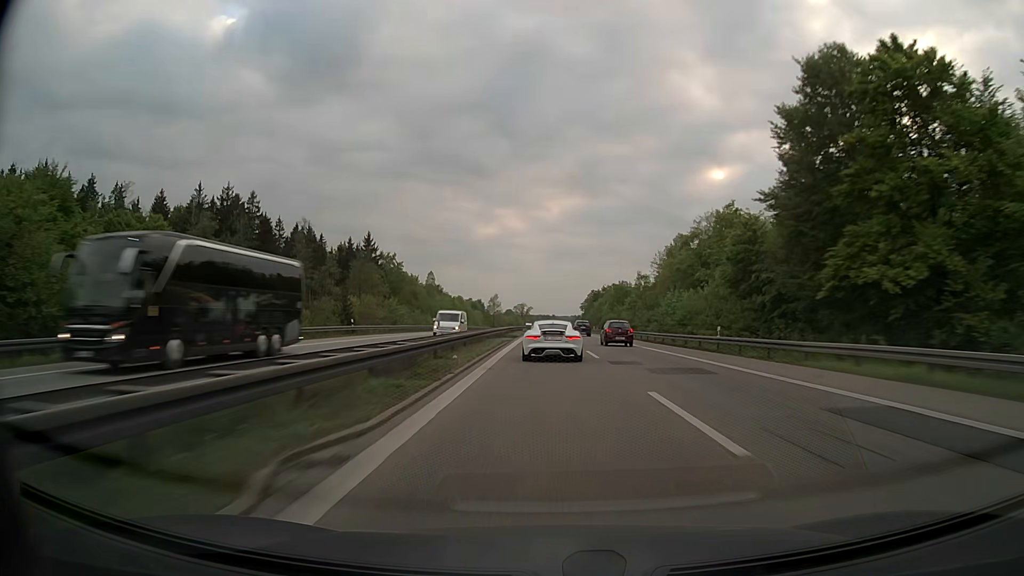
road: motorway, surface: asphalt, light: Day
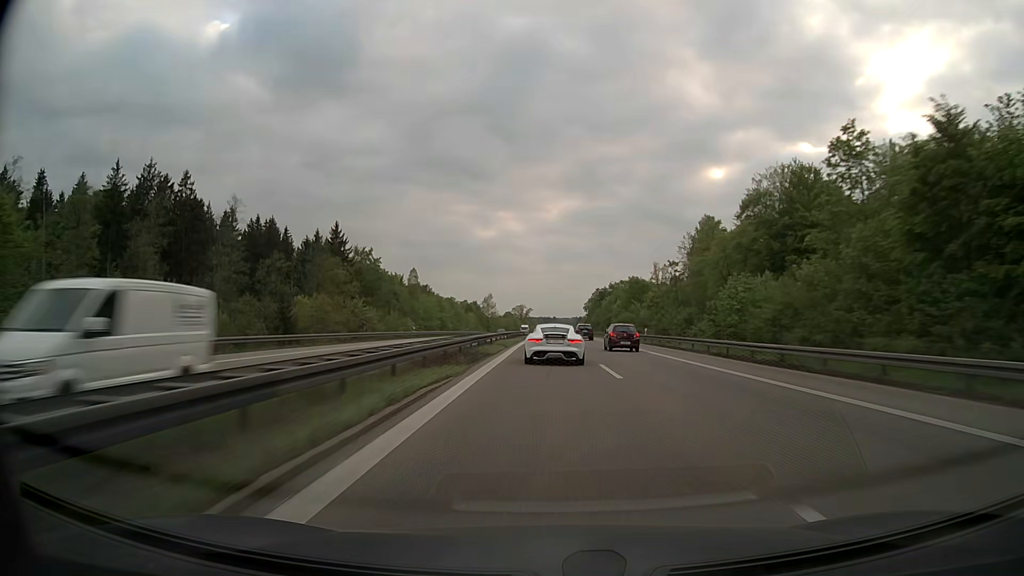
(0.0, +25.7) m; 0°
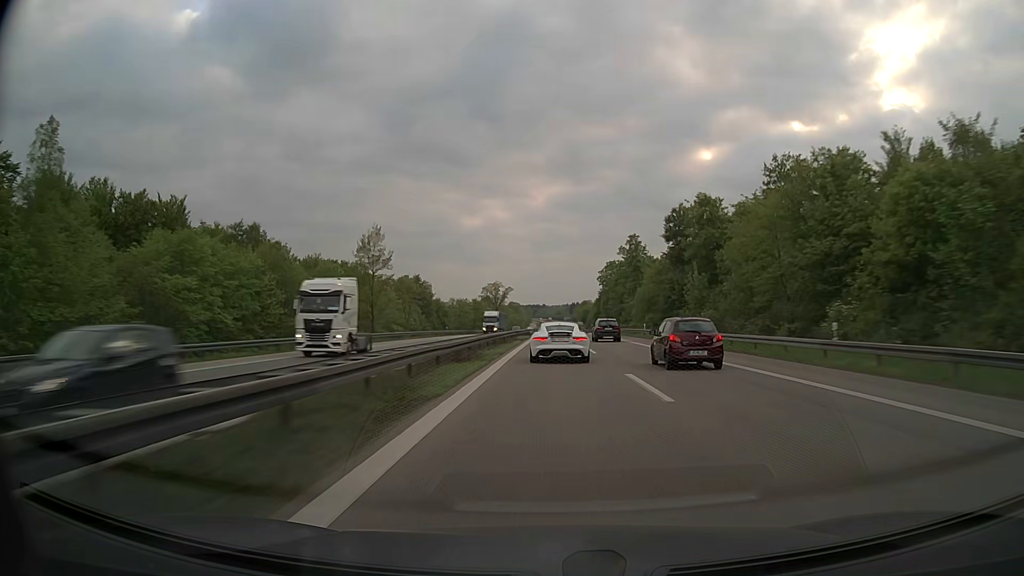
(+0.4, +130.9) m; +1°
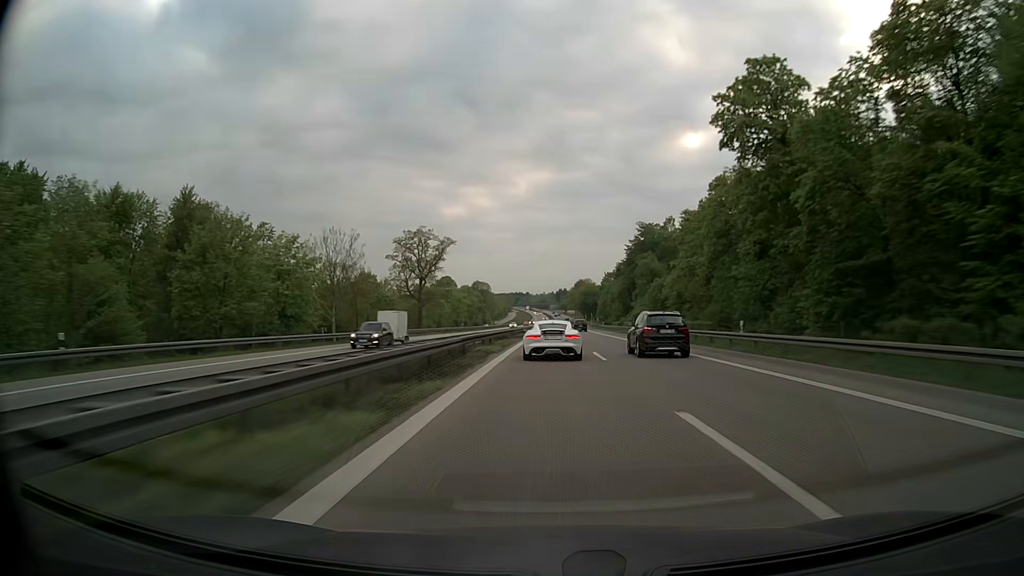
(+1.9, +132.4) m; +1°
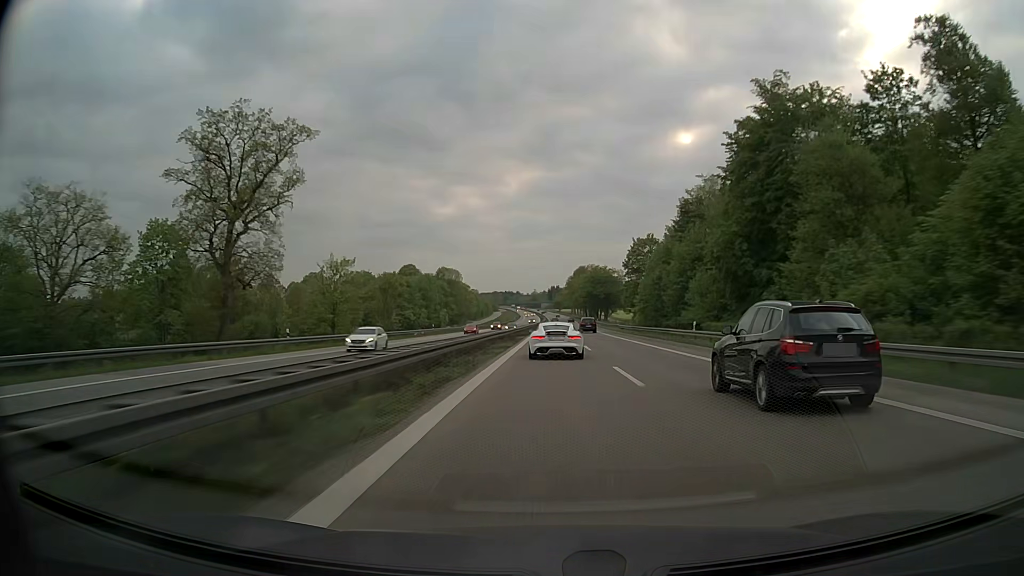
(+0.3, +79.3) m; +1°
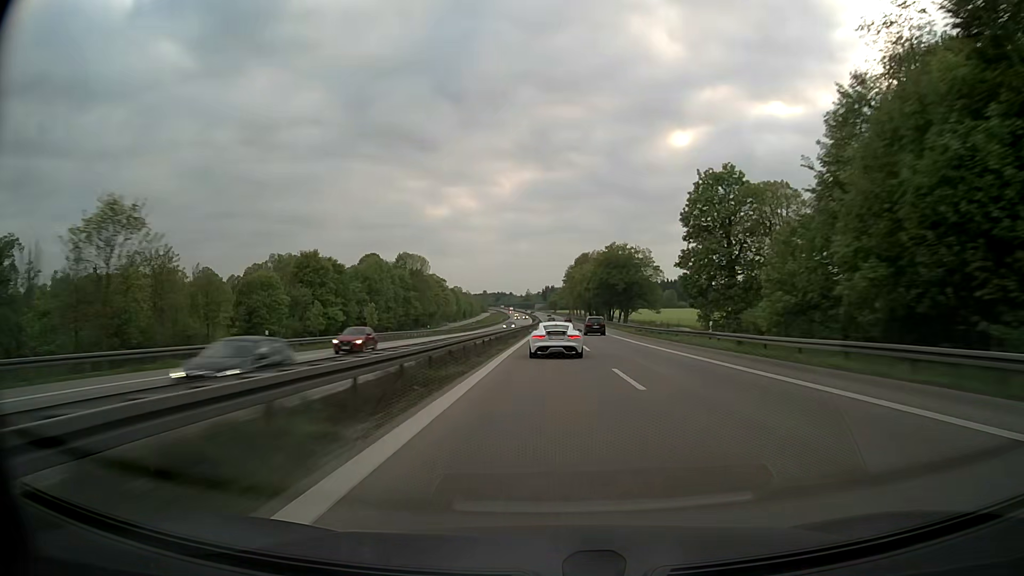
(+0.2, +54.2) m; 0°
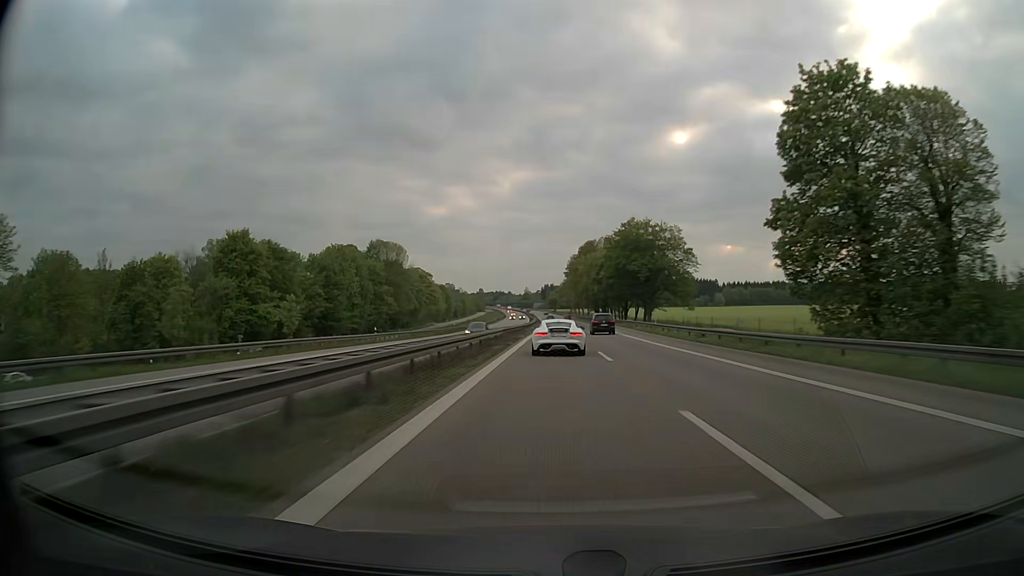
(0.0, +27.4) m; 0°
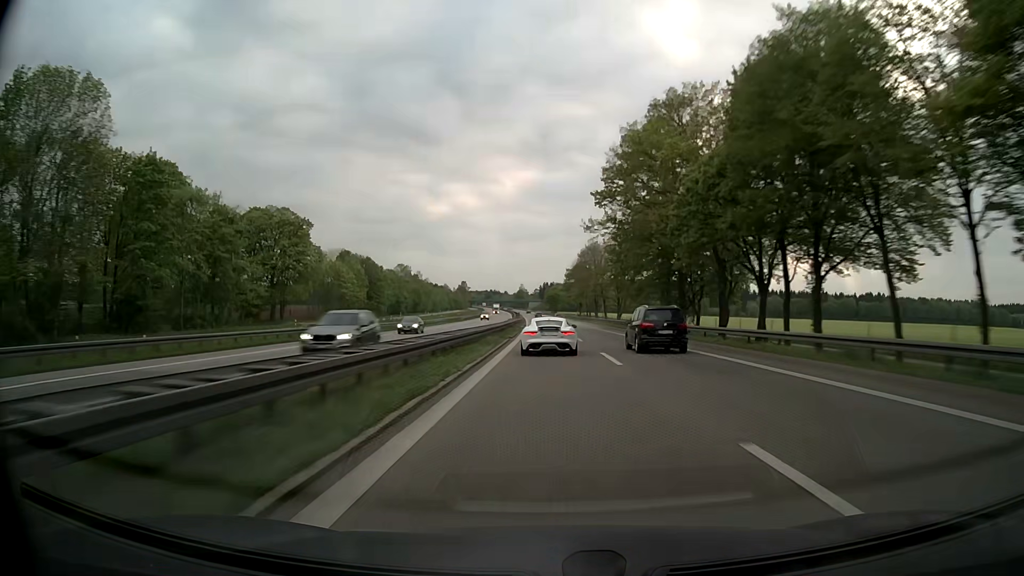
(+0.4, +109.7) m; 0°
(0, +10) (0, +20) (0, +30) (0, +40) (0, +50) (0, +60) (0, +70) (-1, +80) (-1, +90) (-1, +100) m
